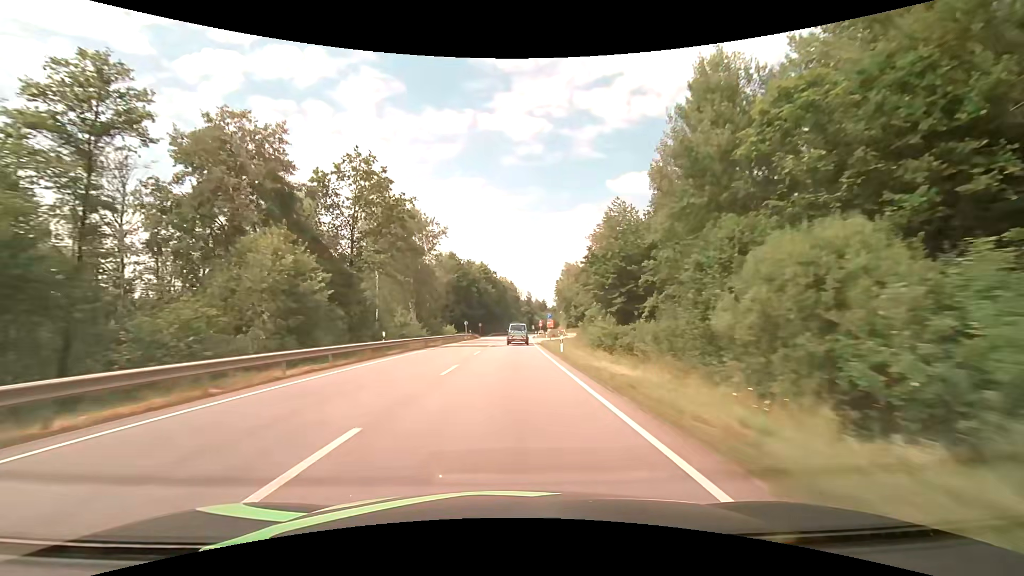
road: primary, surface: asphalt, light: Day
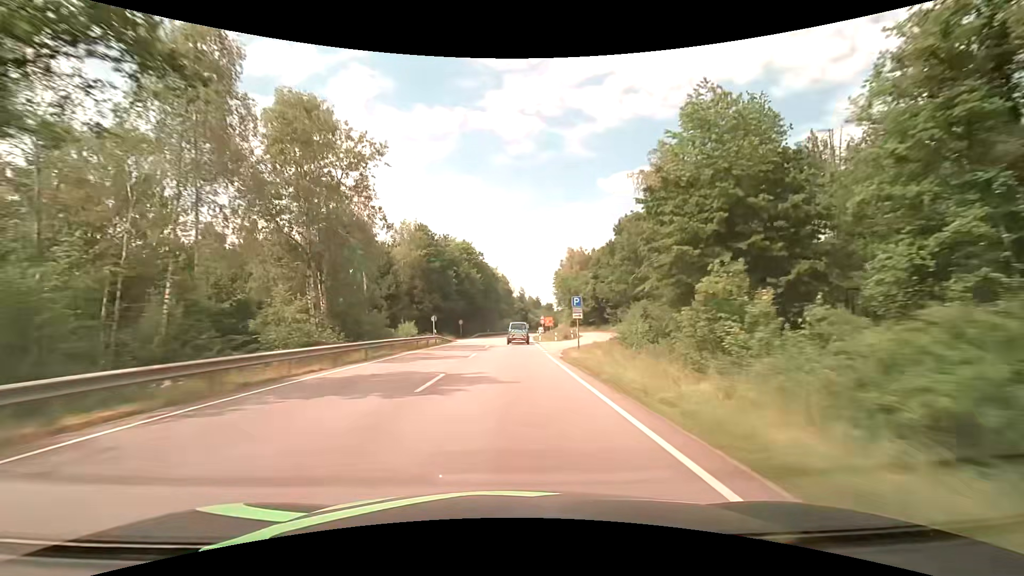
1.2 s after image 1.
(+0.3, +28.0) m; +1°
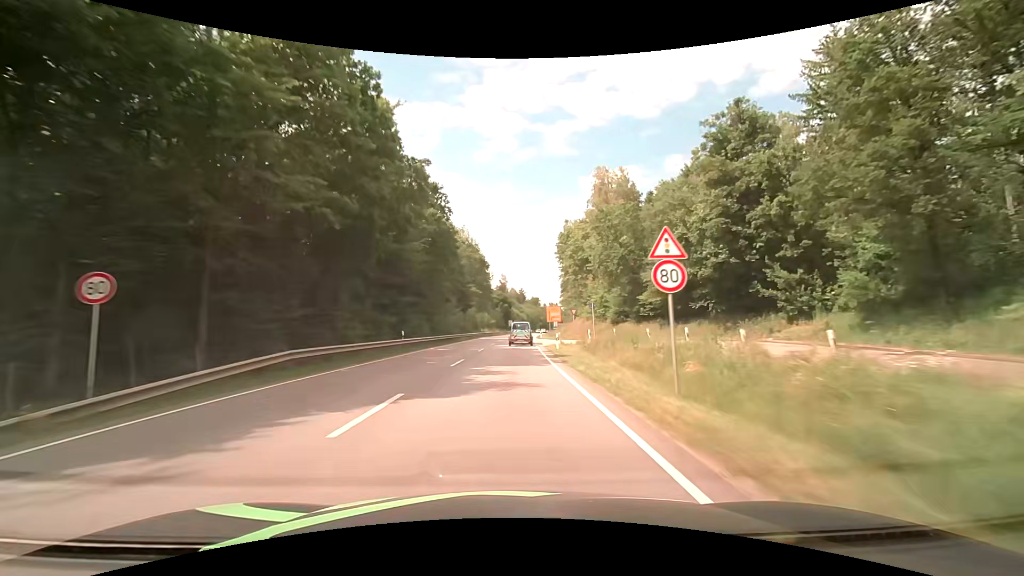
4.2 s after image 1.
(+1.8, +68.5) m; +3°
(0, +10) (0, +20) (0, +30) (0, +40) (+1, +50) (+1, +60) (+1, +70) (+2, +80) (+3, +90) (+3, +100) m
